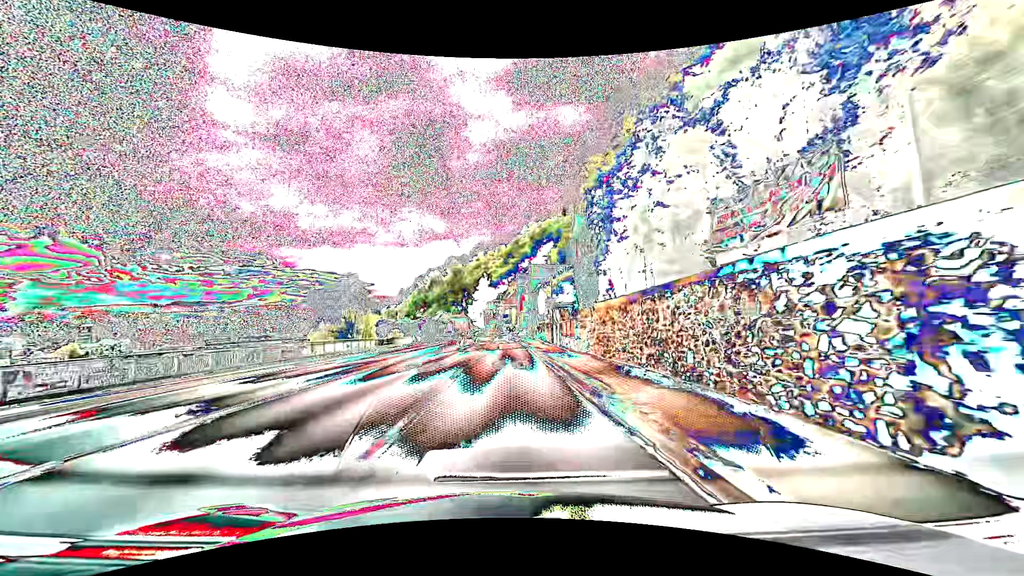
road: primary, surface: asphalt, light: Day
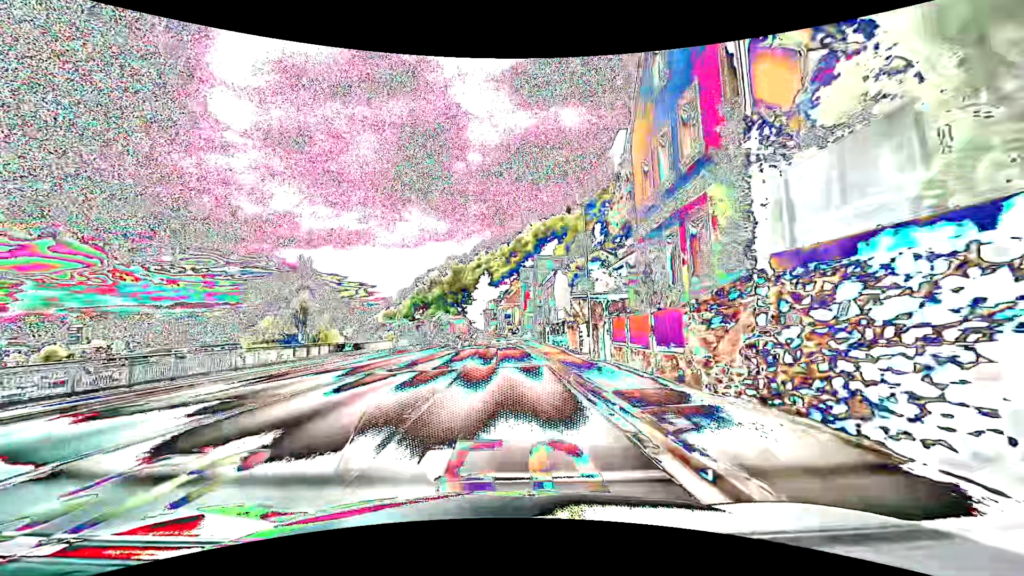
(+0.1, +15.3) m; 0°
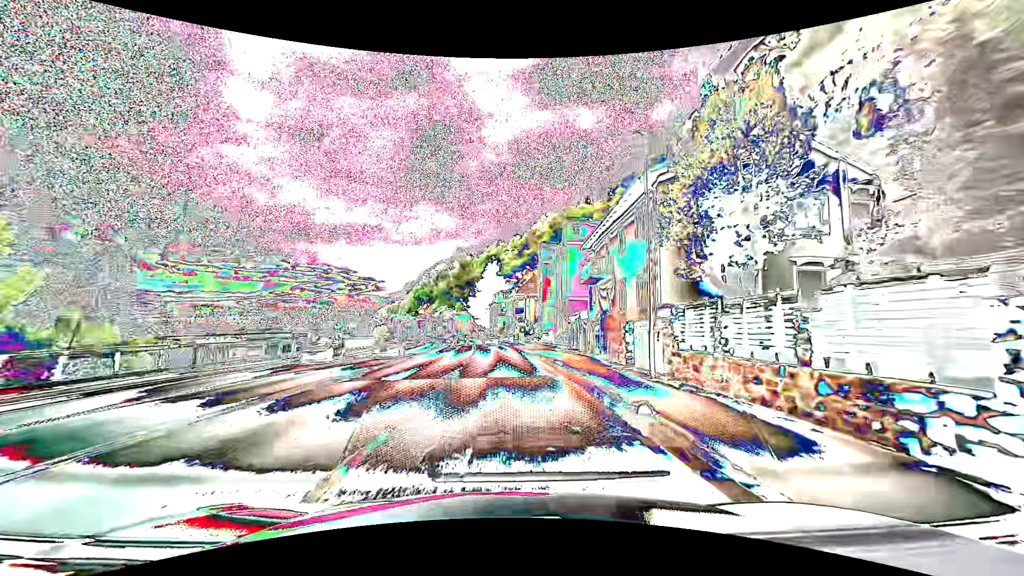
(-0.4, +30.4) m; -2°
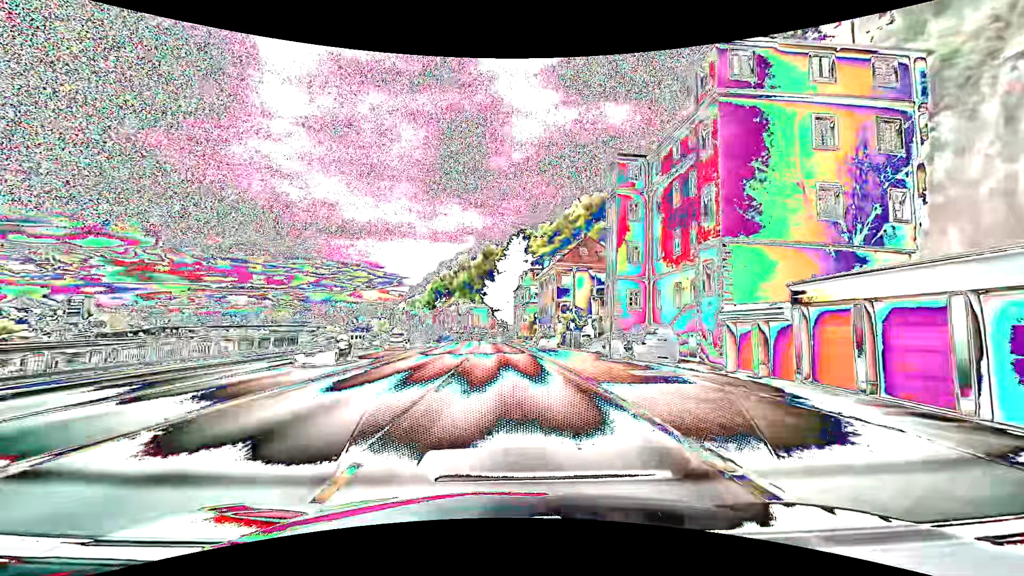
(-0.8, +38.1) m; -3°
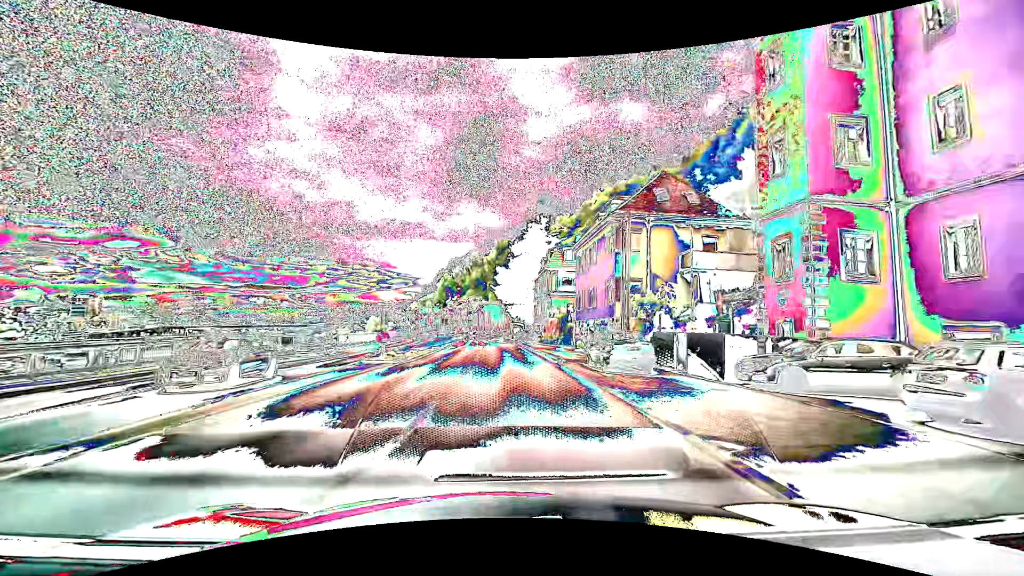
(-0.4, +23.0) m; -2°
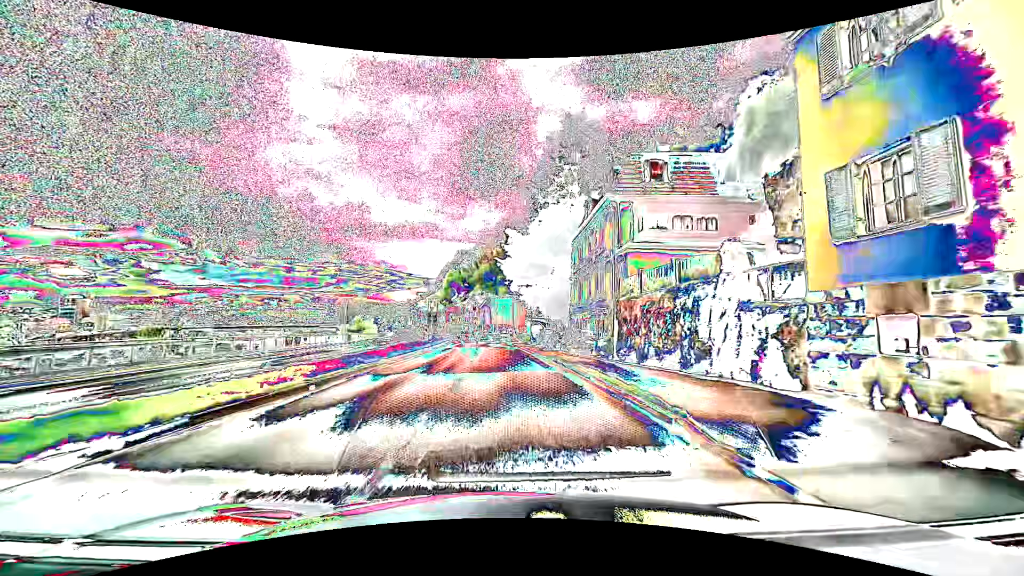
(-0.4, +30.7) m; -1°
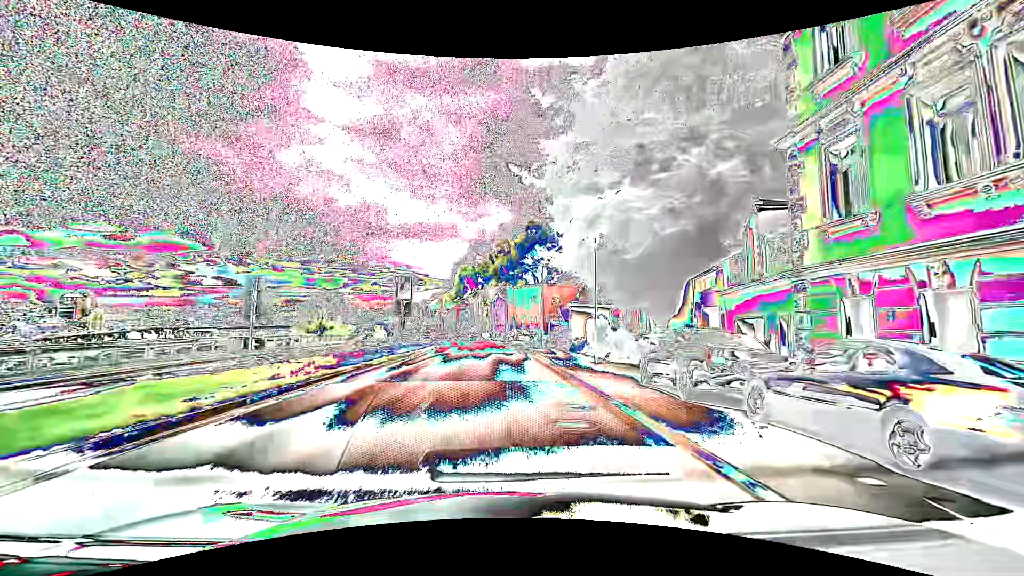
(-0.4, +30.6) m; -2°
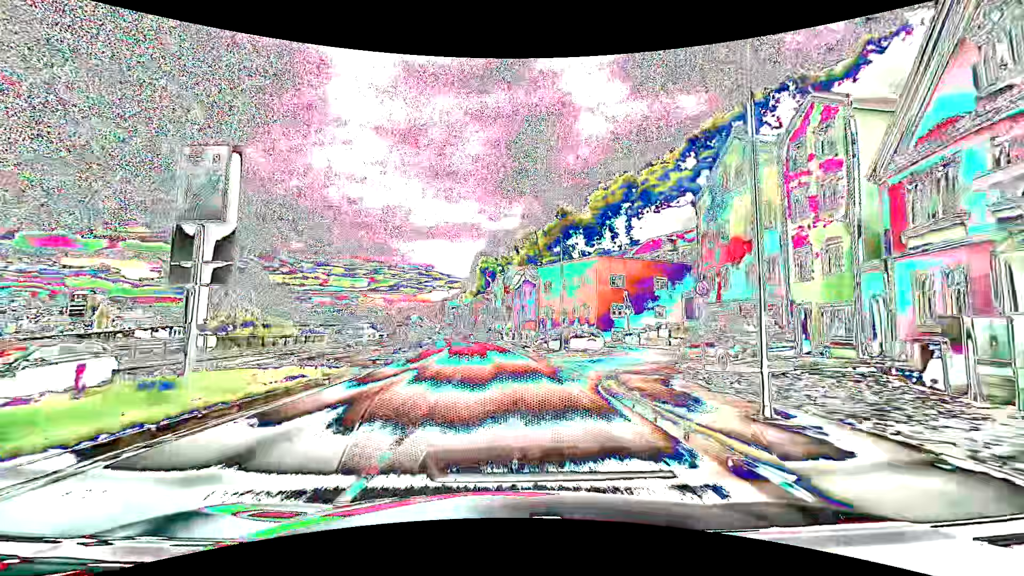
(-0.8, +30.5) m; -3°
(0, +10) (0, +20) (-1, +30) (-1, +40) (-2, +50) (-3, +60) (-4, +70) (-6, +80) (-7, +90) (-9, +100) m
